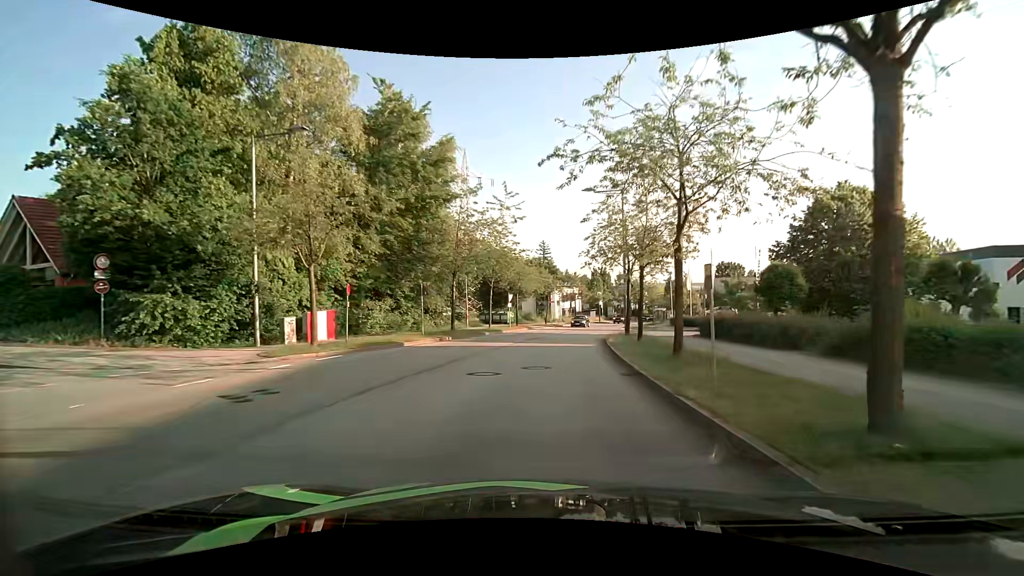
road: residential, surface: asphalt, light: Day
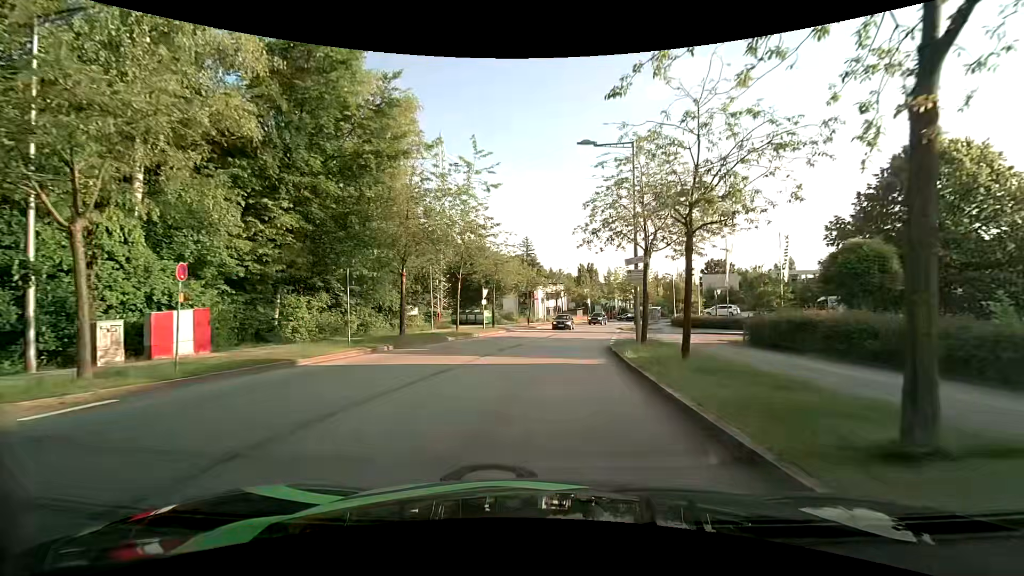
(+0.1, +8.4) m; +2°
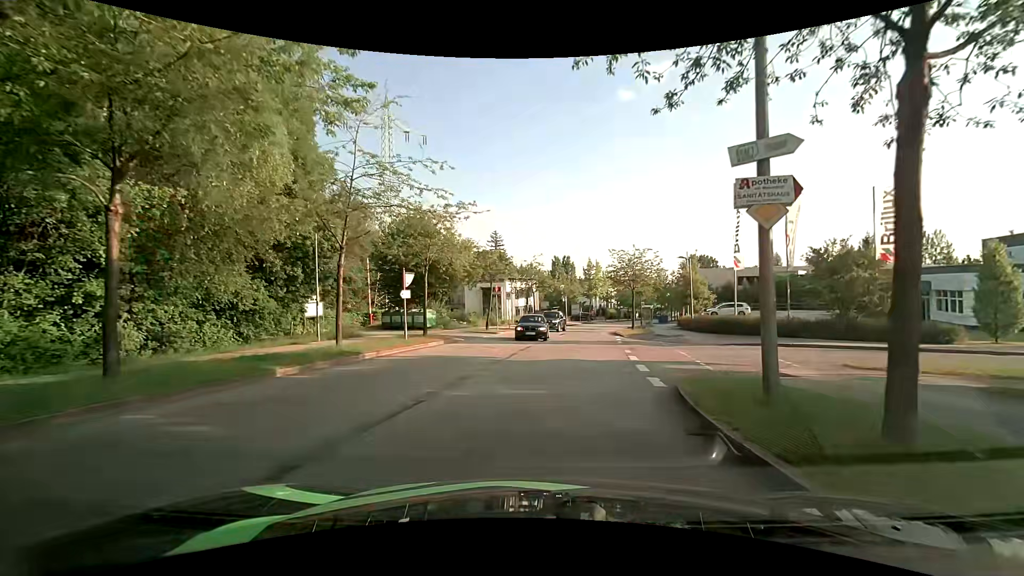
(+0.5, +14.9) m; +3°
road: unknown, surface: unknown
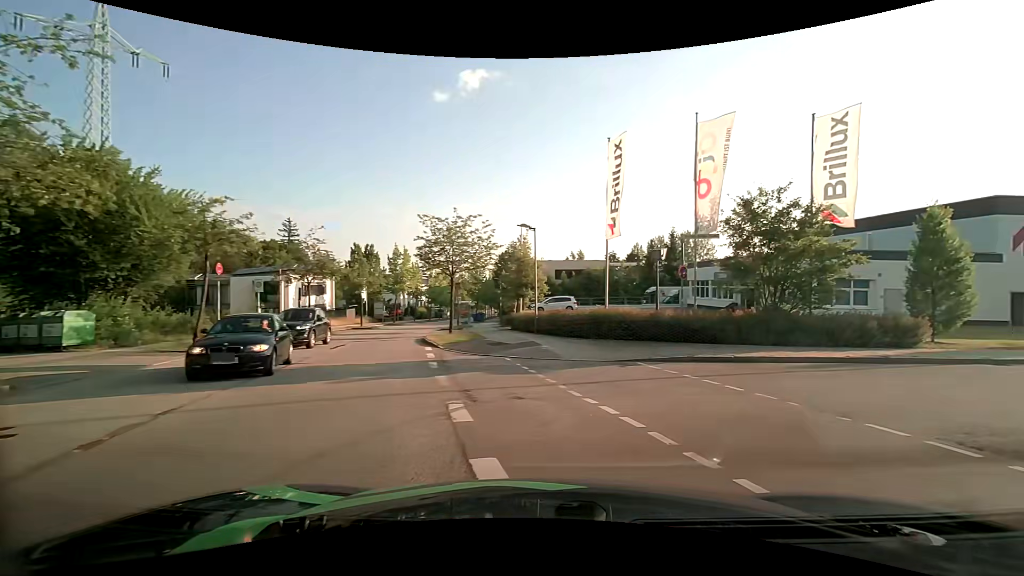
(+1.4, +13.0) m; +22°
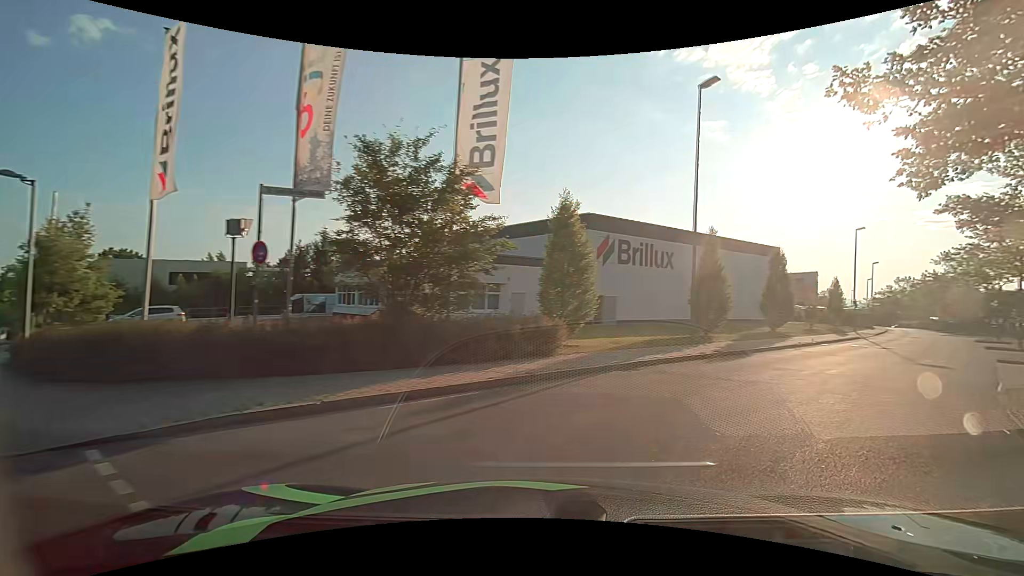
(+2.1, +6.6) m; +36°
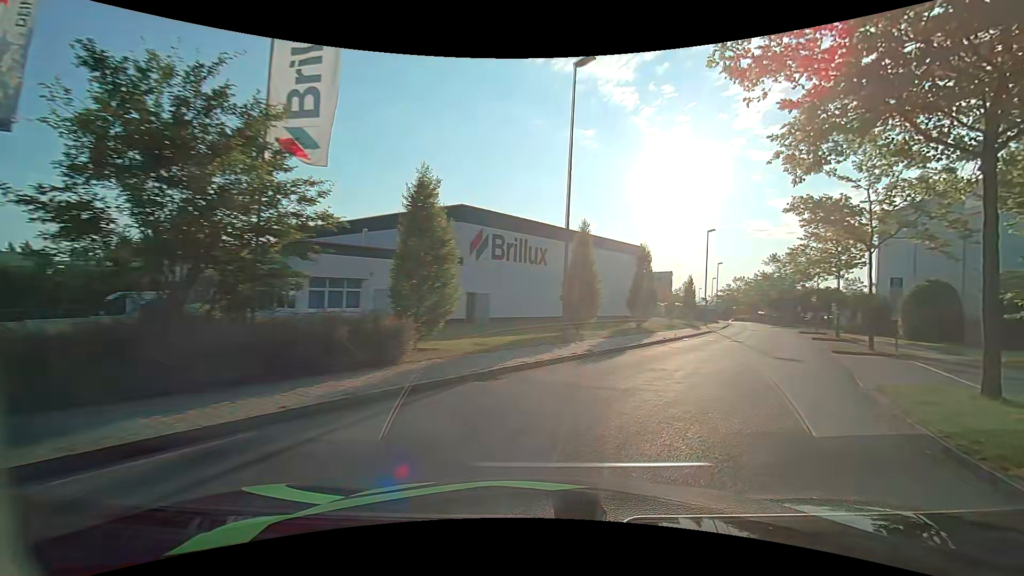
(+0.4, +2.6) m; +14°
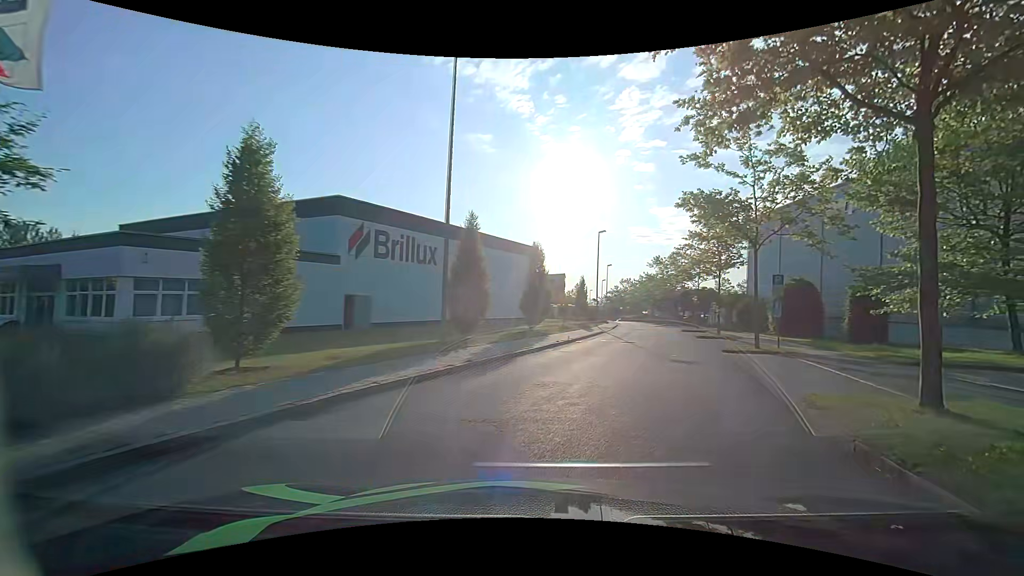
(+0.3, +2.8) m; +11°
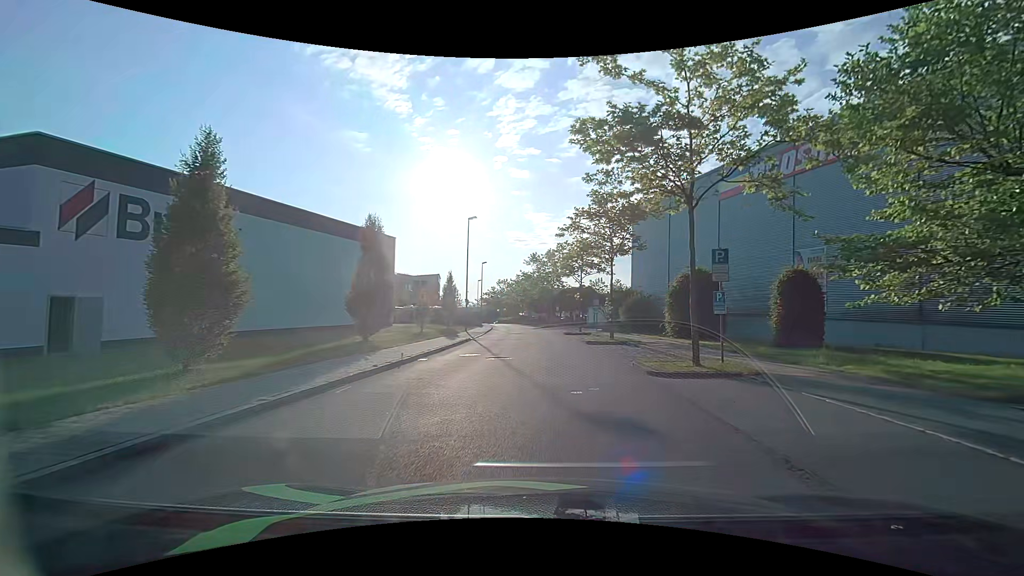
(+1.7, +9.4) m; +15°
(0, +10) (+1, +20) (+1, +30) (0, +40) (0, +50) (0, +60) (-1, +70) (-2, +80) (-3, +90) (-5, +100) m
